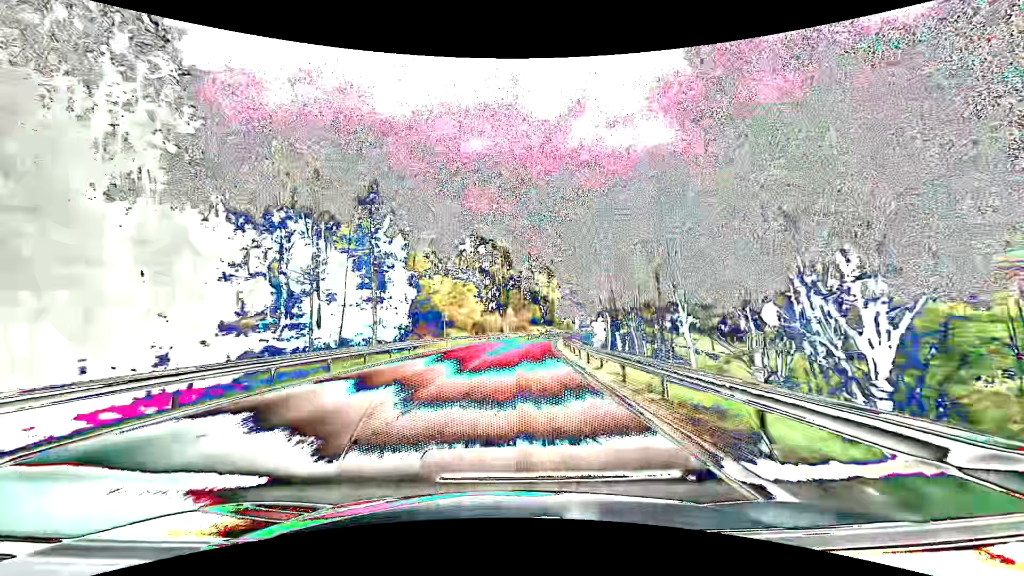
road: primary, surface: asphalt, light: Day
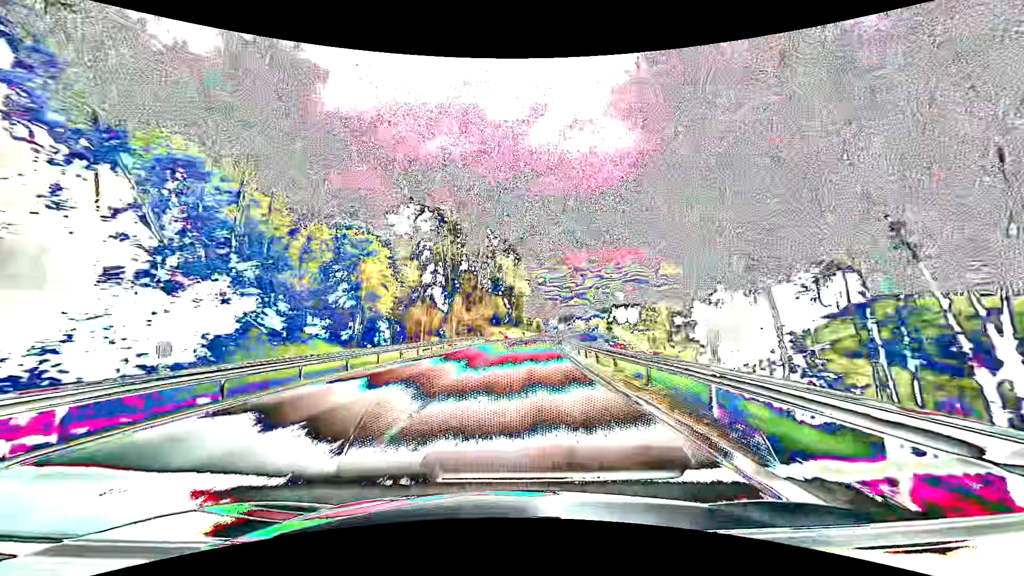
(+1.4, +46.3) m; +4°
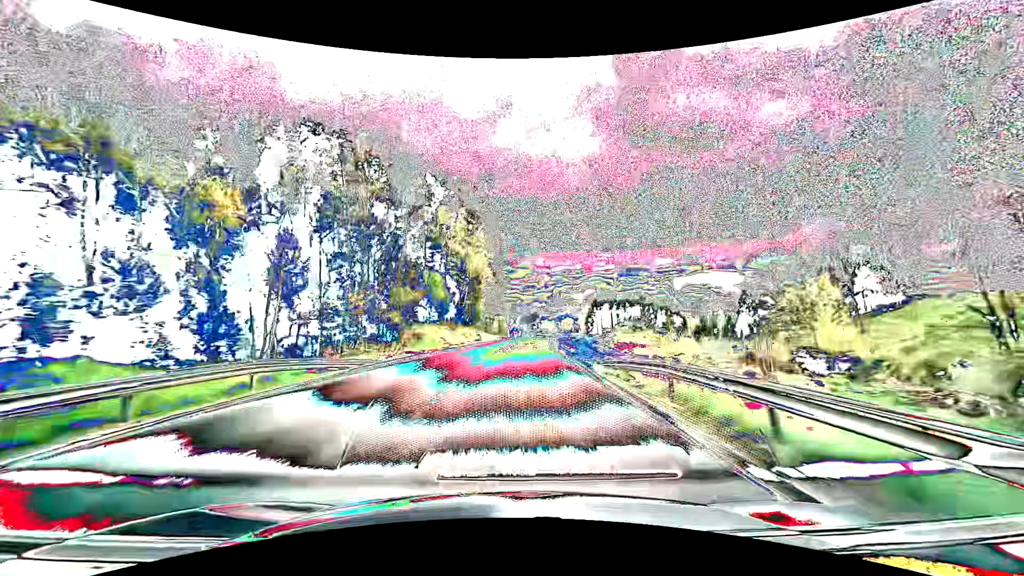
(+2.0, +46.7) m; +5°
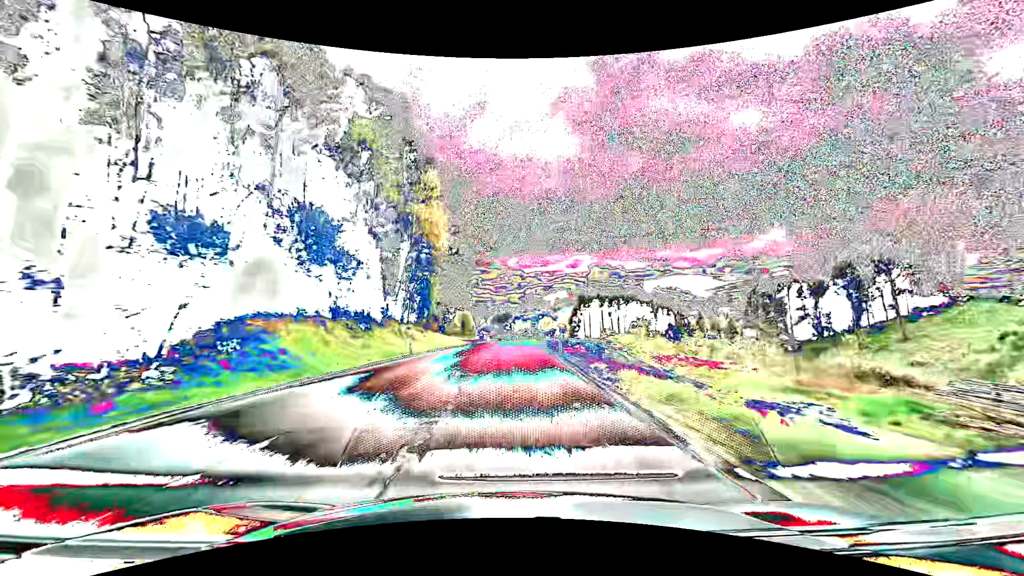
(+0.8, +31.3) m; +3°
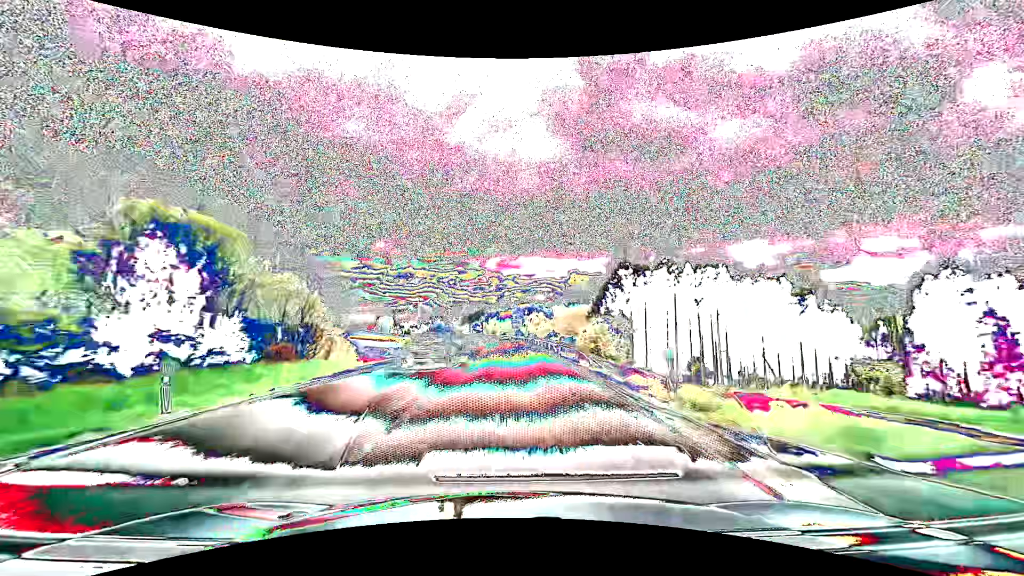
(+2.7, +78.7) m; +3°
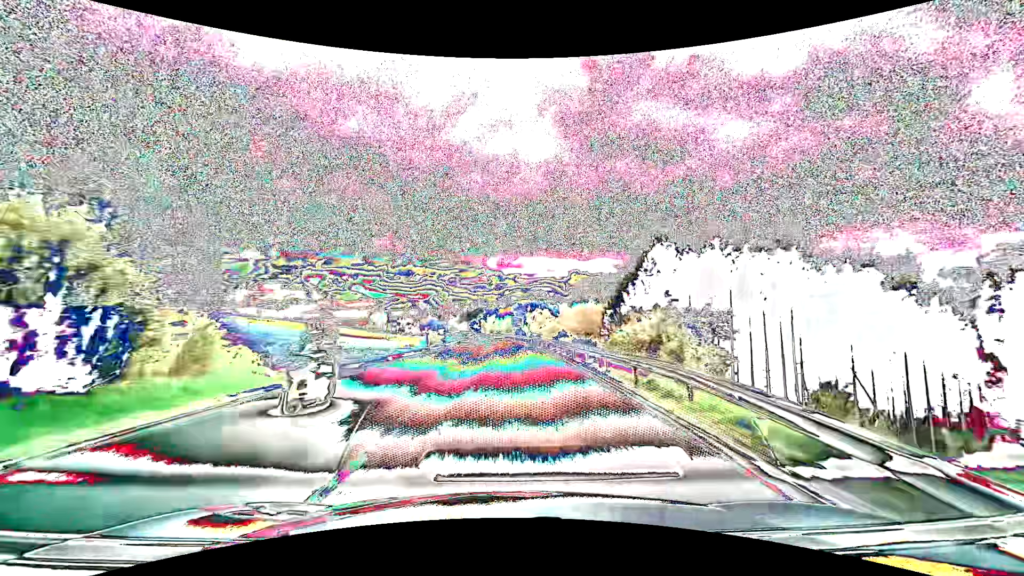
(0.0, +15.8) m; 0°
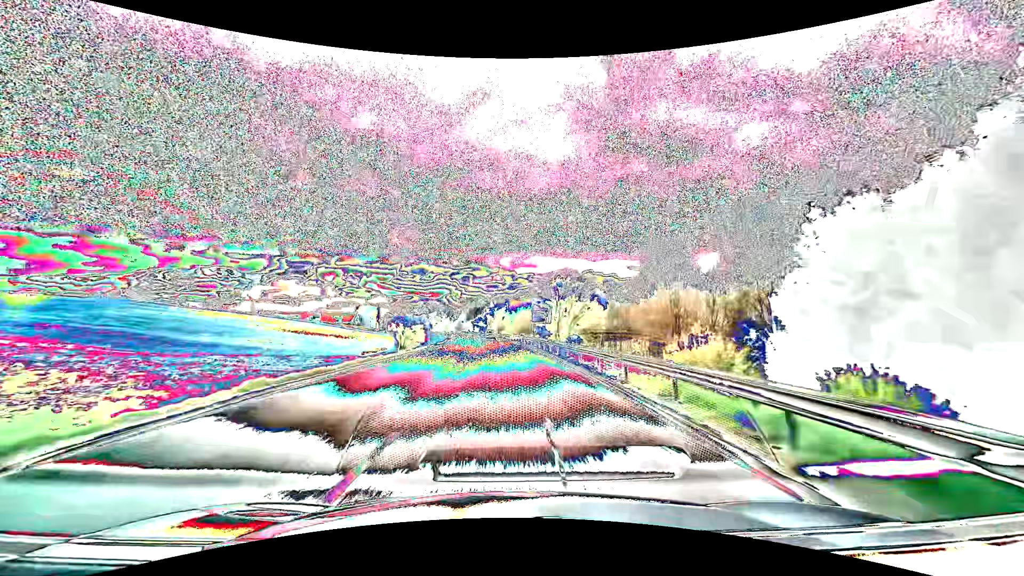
(-0.3, +47.4) m; -1°
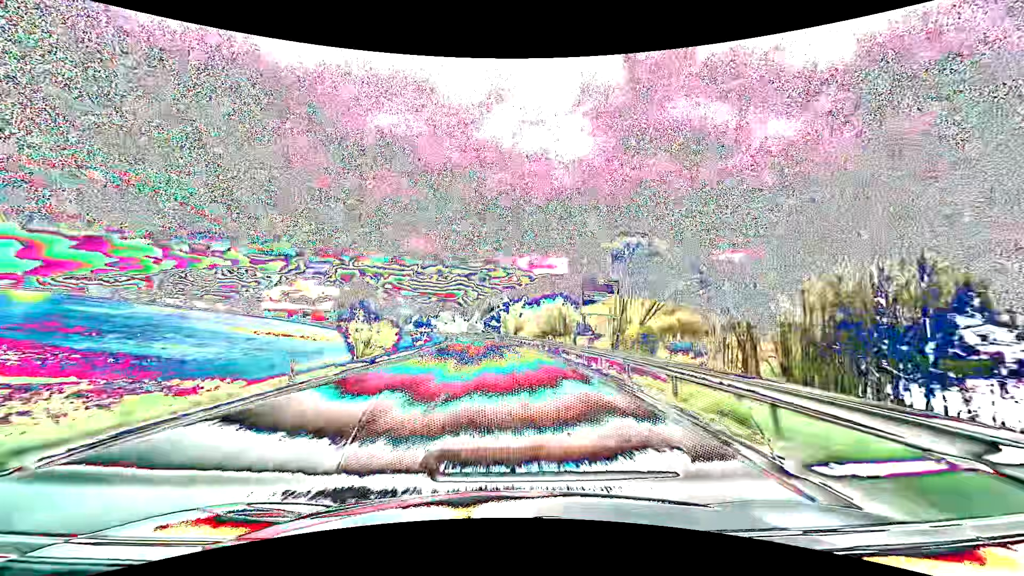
(-0.5, +31.6) m; -2°
(0, +10) (0, +20) (0, +30) (-1, +40) (-1, +50) (-2, +60) (-2, +70) (-3, +80) (-4, +90) (-5, +100) m
